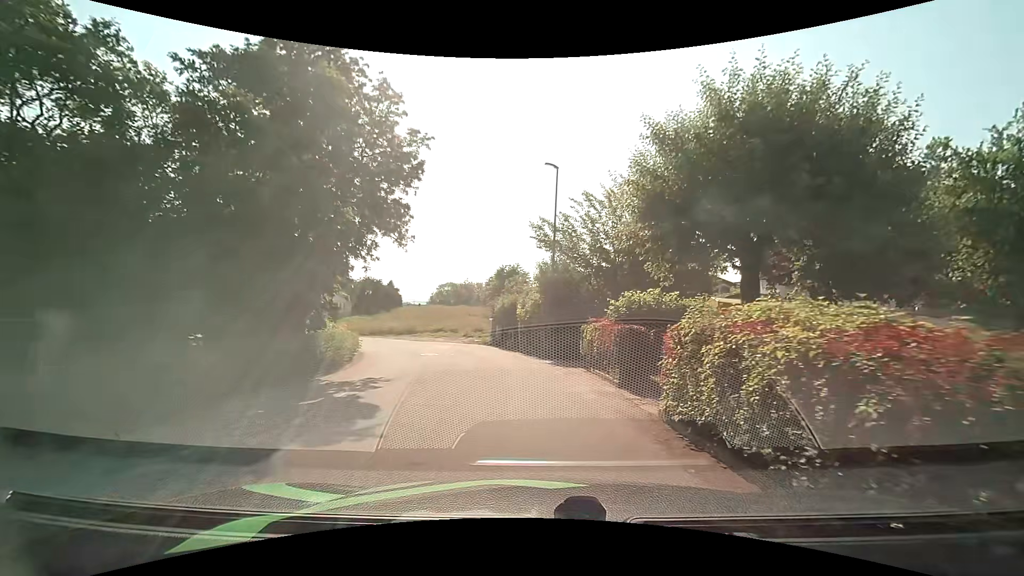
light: Day
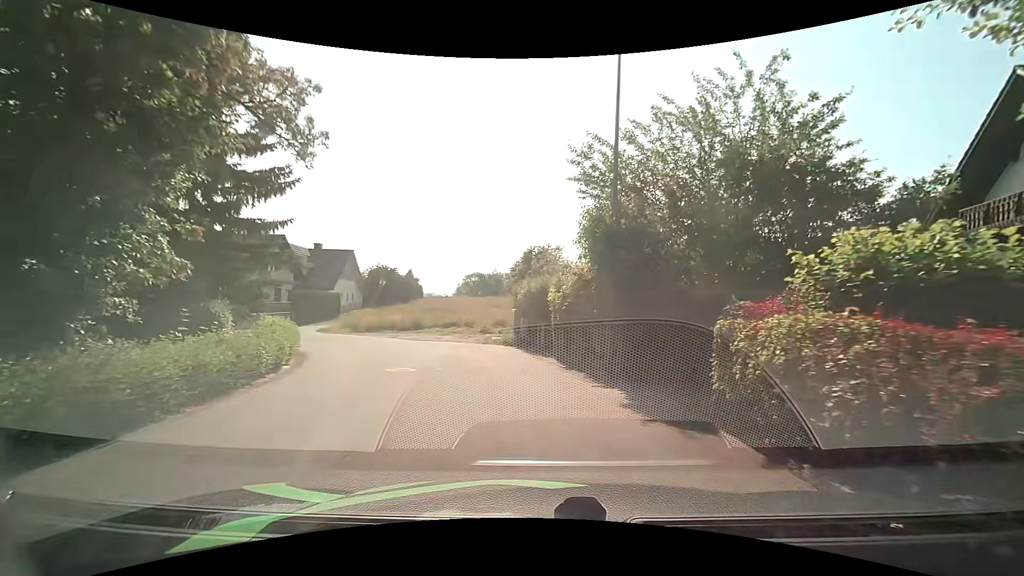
(-0.4, +9.5) m; -4°
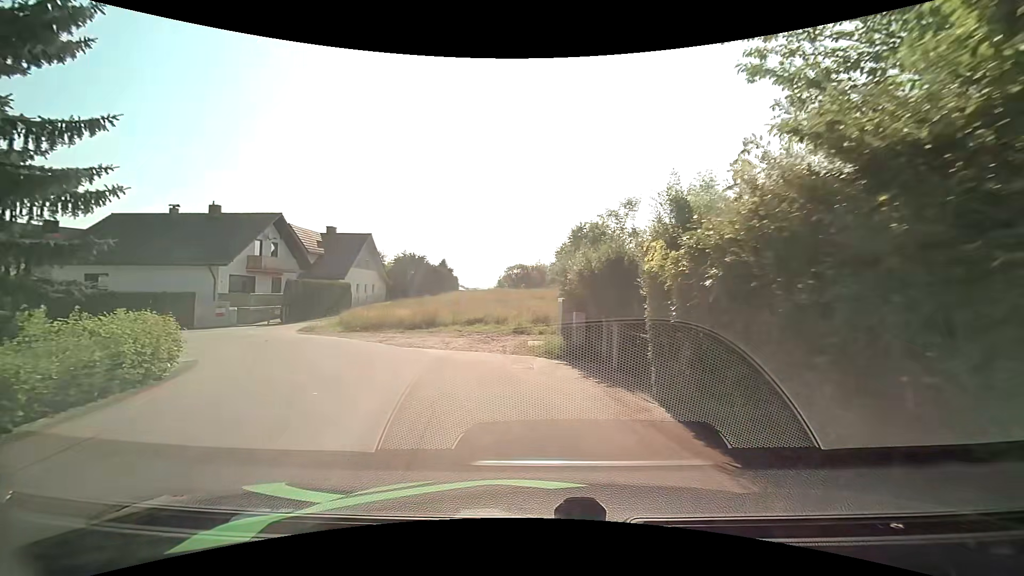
(-0.4, +9.9) m; -5°
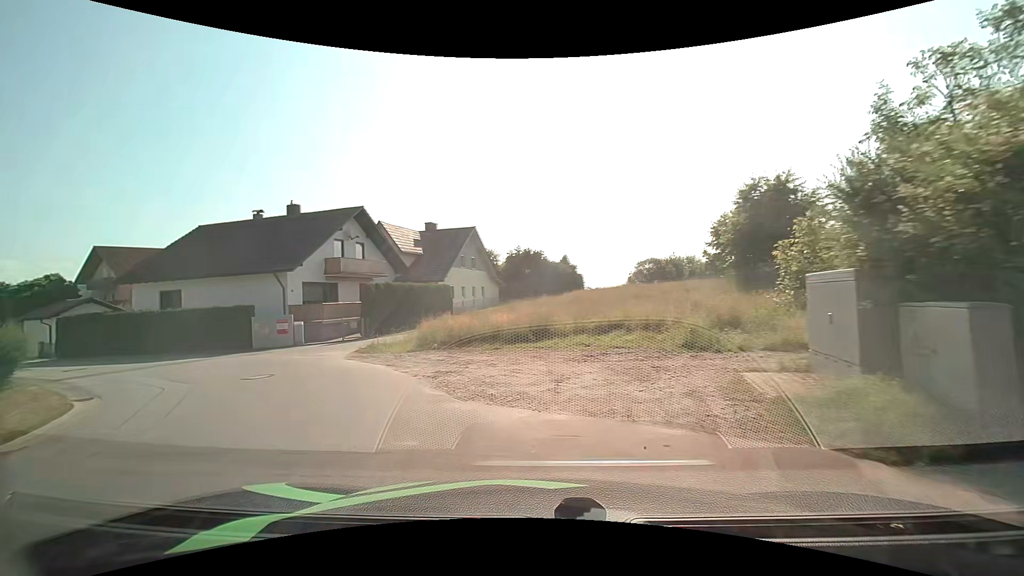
(-0.9, +9.8) m; -14°
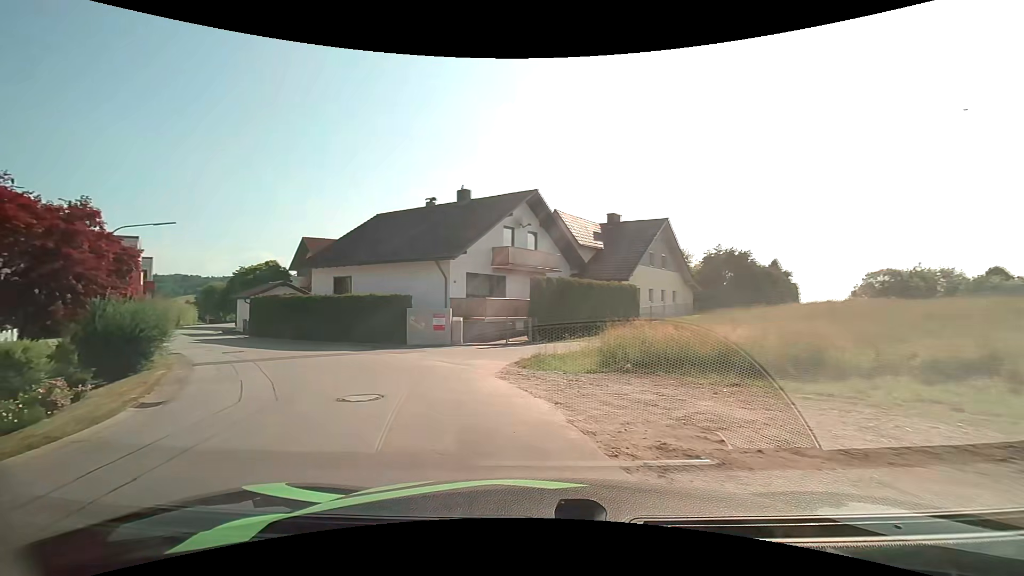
(-1.1, +5.8) m; -20°
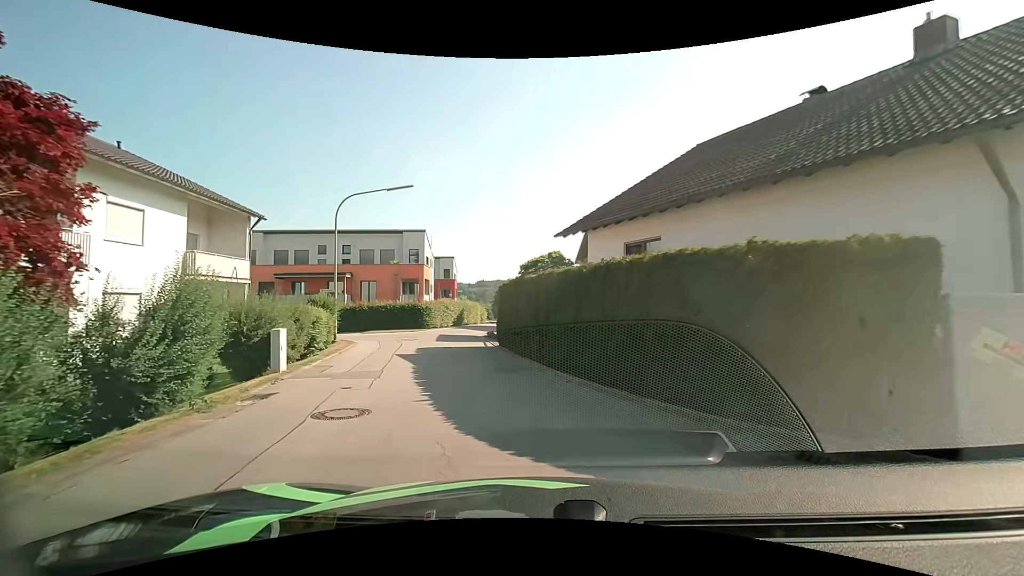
(-5.2, +15.4) m; -33°
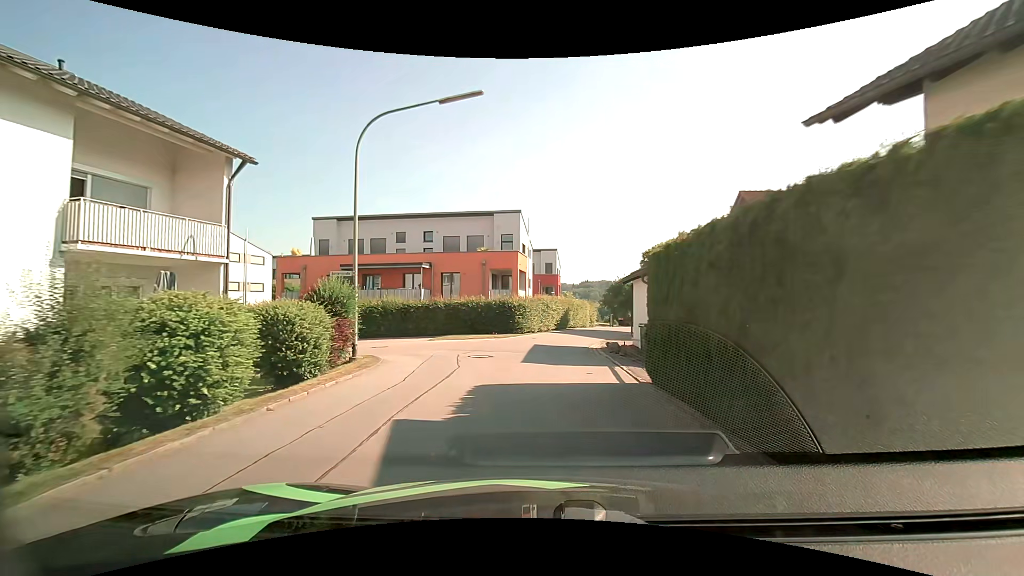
(-1.4, +11.0) m; -13°
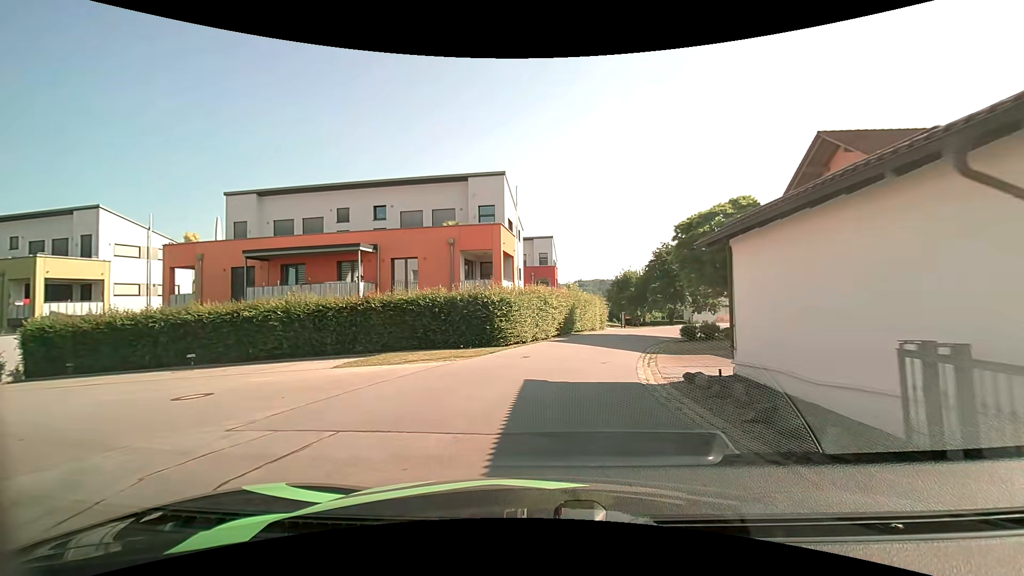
(0.0, +11.9) m; +1°
